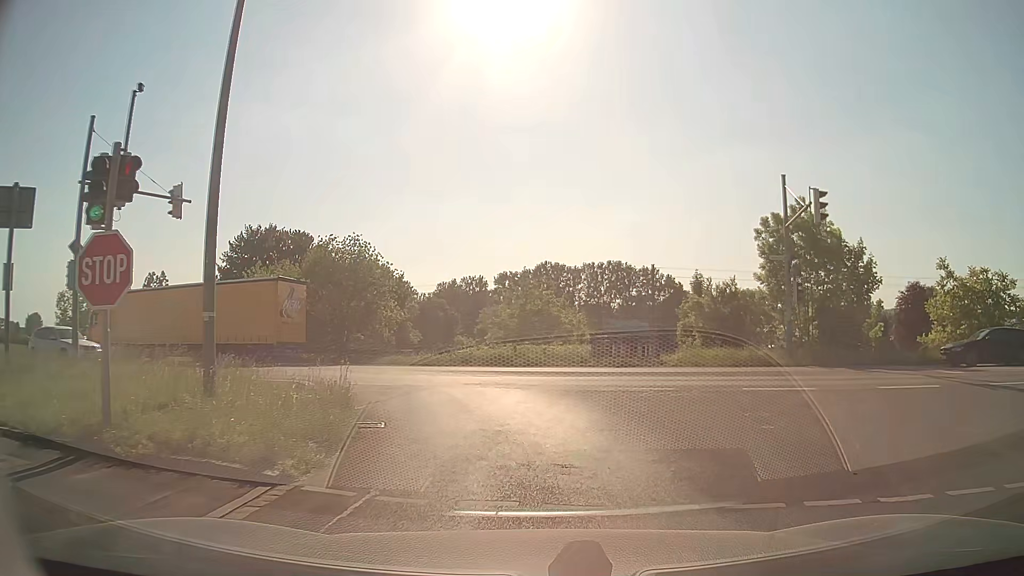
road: secondary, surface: asphalt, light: Day
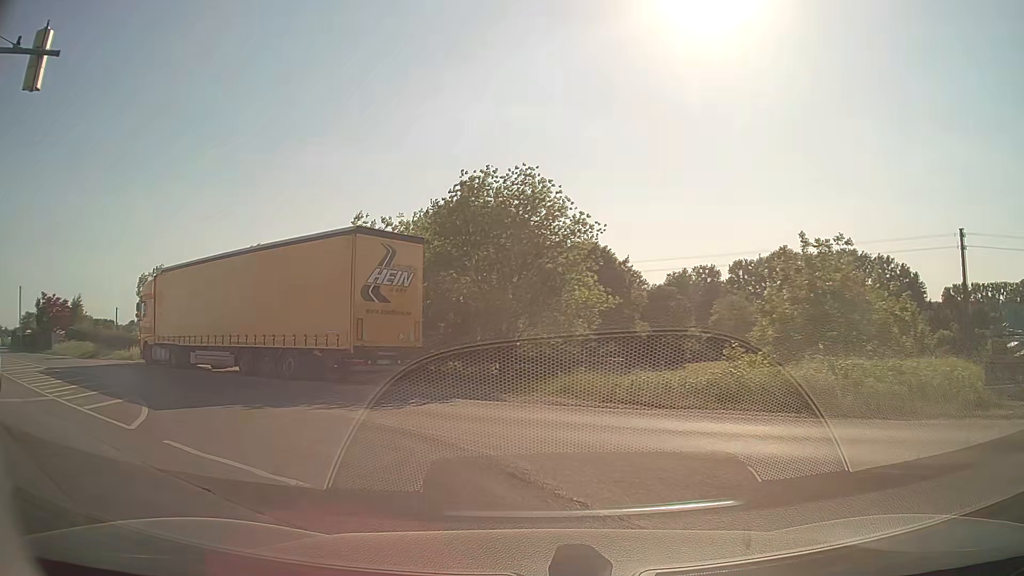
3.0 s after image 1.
(-1.4, +16.1) m; -20°
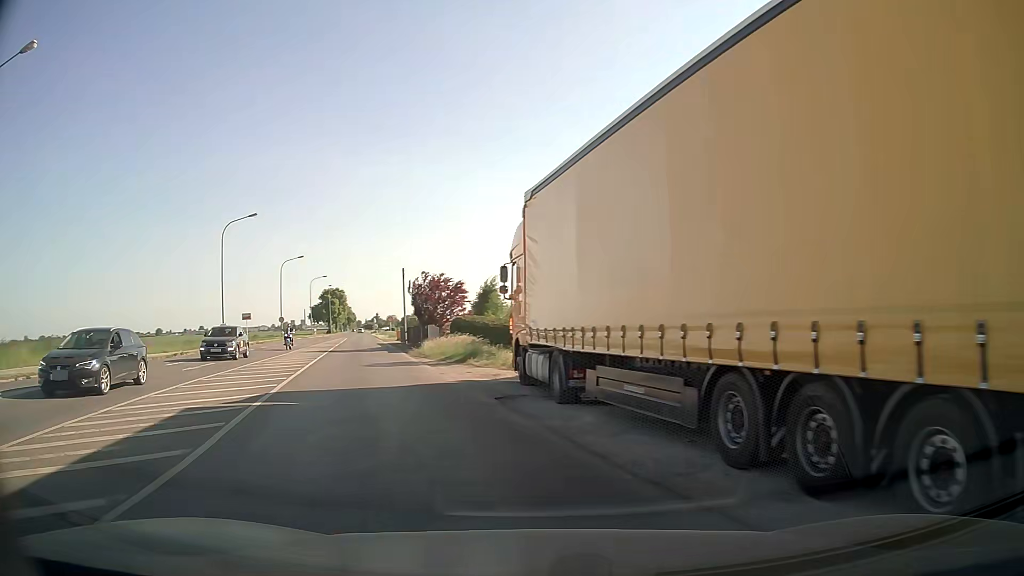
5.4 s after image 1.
(-5.2, +15.1) m; -40°
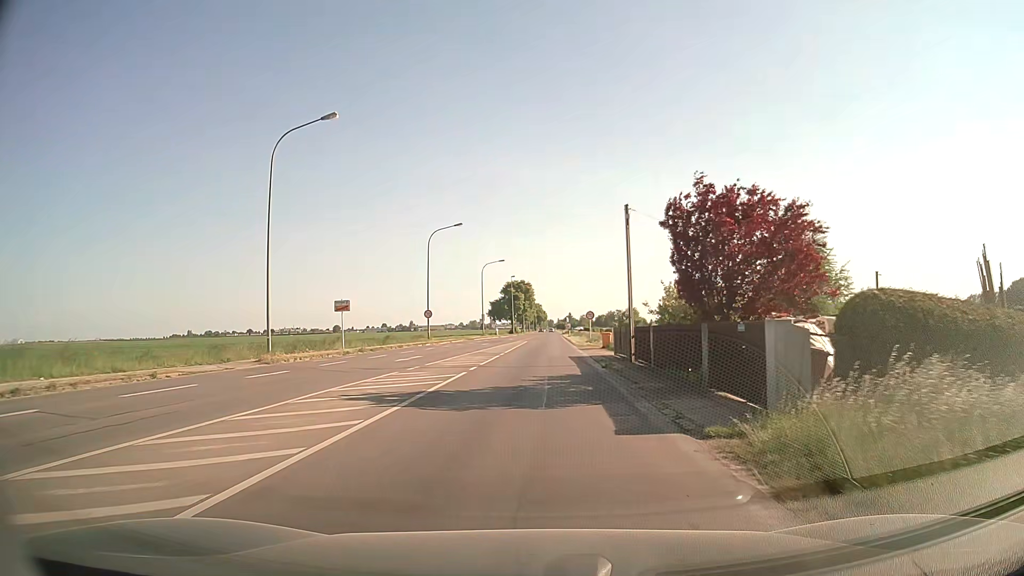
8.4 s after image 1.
(-6.1, +26.9) m; -17°
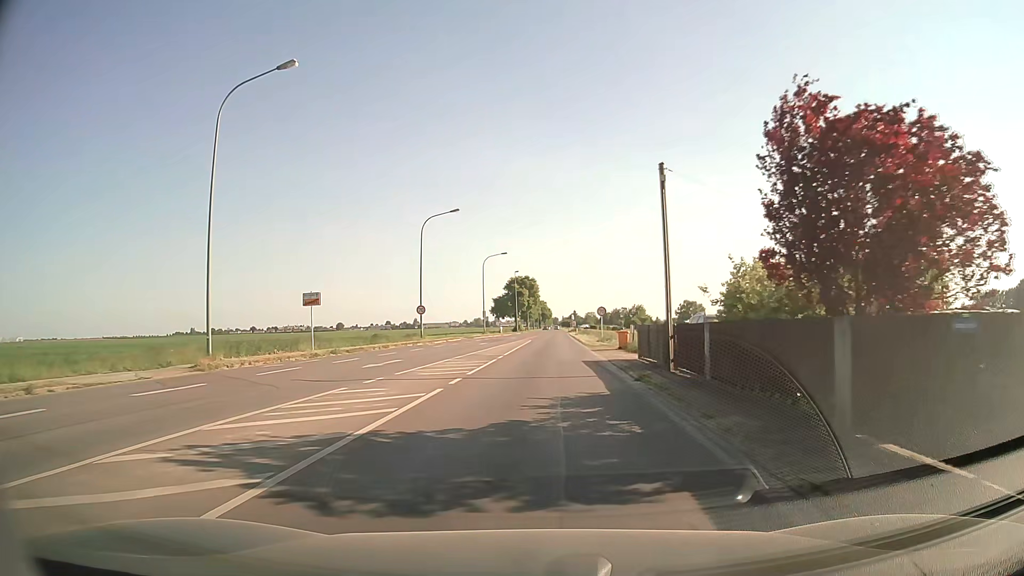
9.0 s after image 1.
(0.0, +6.2) m; -1°
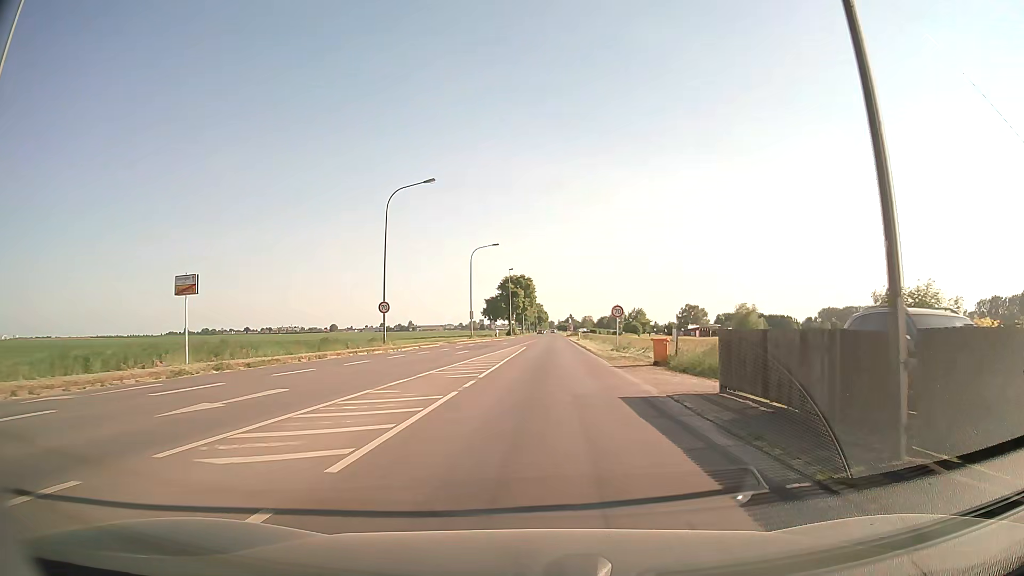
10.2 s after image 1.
(0.0, +12.3) m; +1°
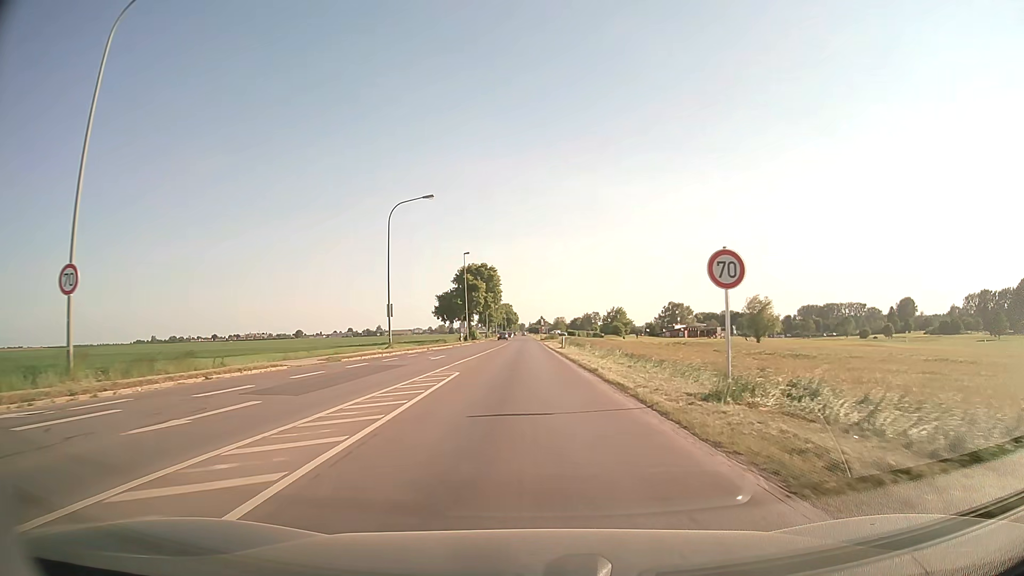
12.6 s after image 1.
(+0.7, +28.8) m; +2°
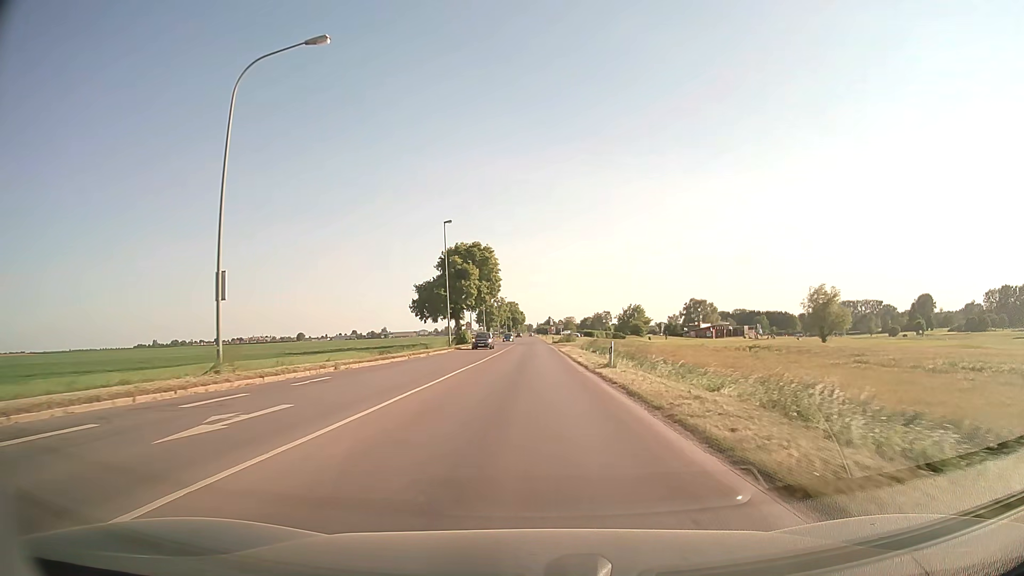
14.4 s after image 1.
(-0.2, +26.9) m; -1°
(0, +10) (0, +20) (0, +30) (0, +40) (0, +50) (0, +60) (0, +70) (0, +80) (0, +90) (0, +100) m
